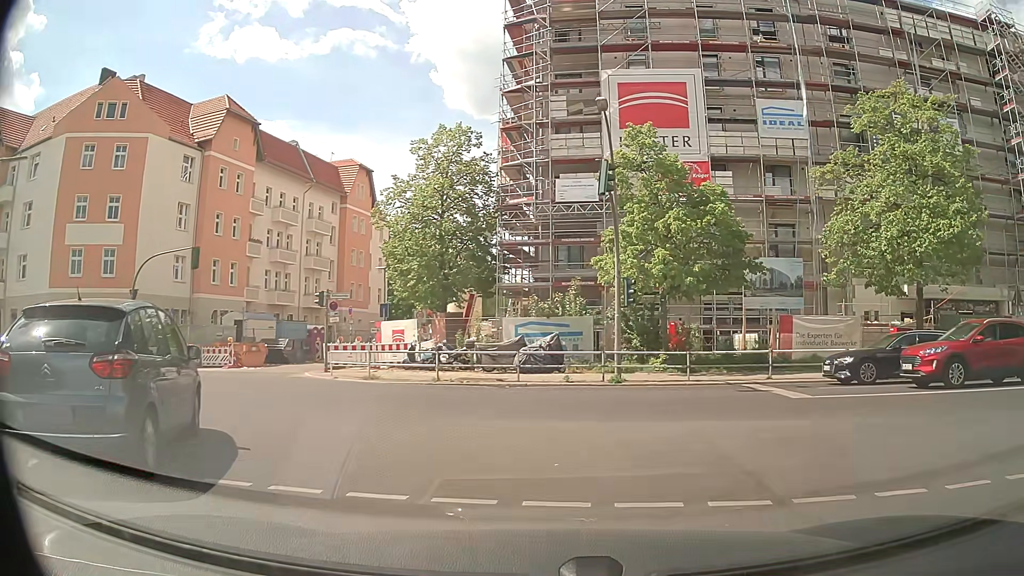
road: residential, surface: asphalt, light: Day
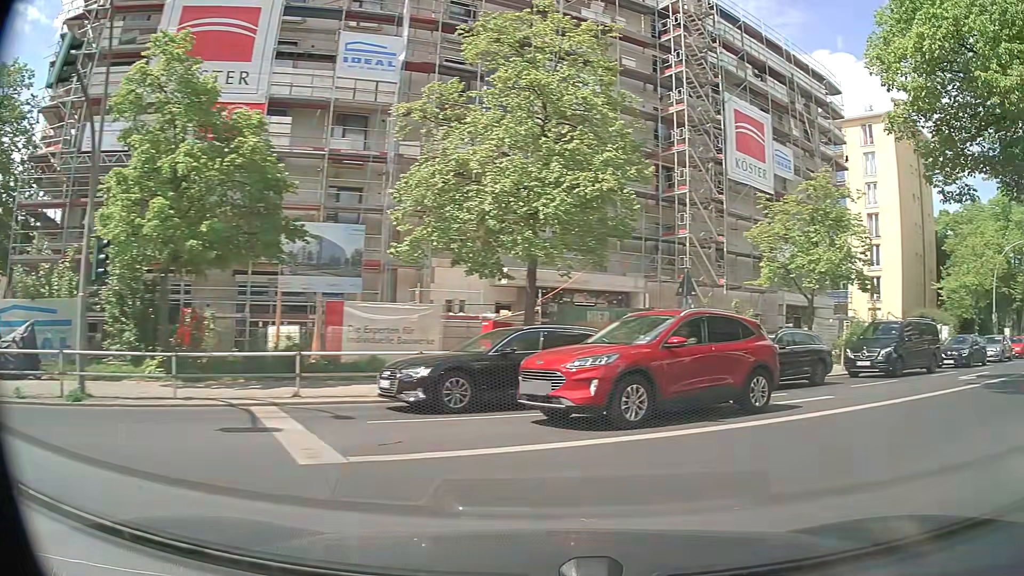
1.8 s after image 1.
(+2.2, +7.3) m; +35°
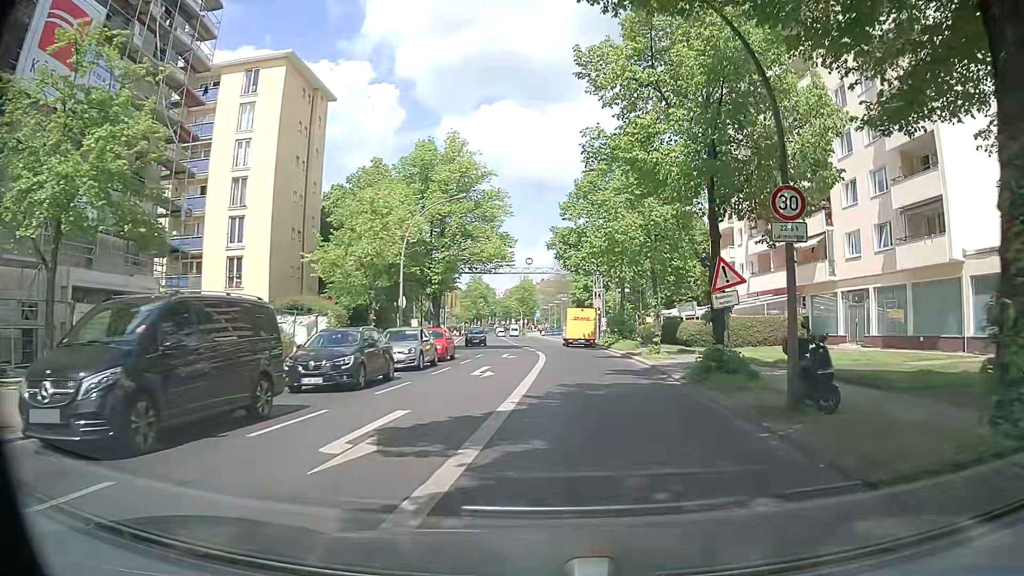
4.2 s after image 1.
(+7.9, +12.3) m; +53°
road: secondary
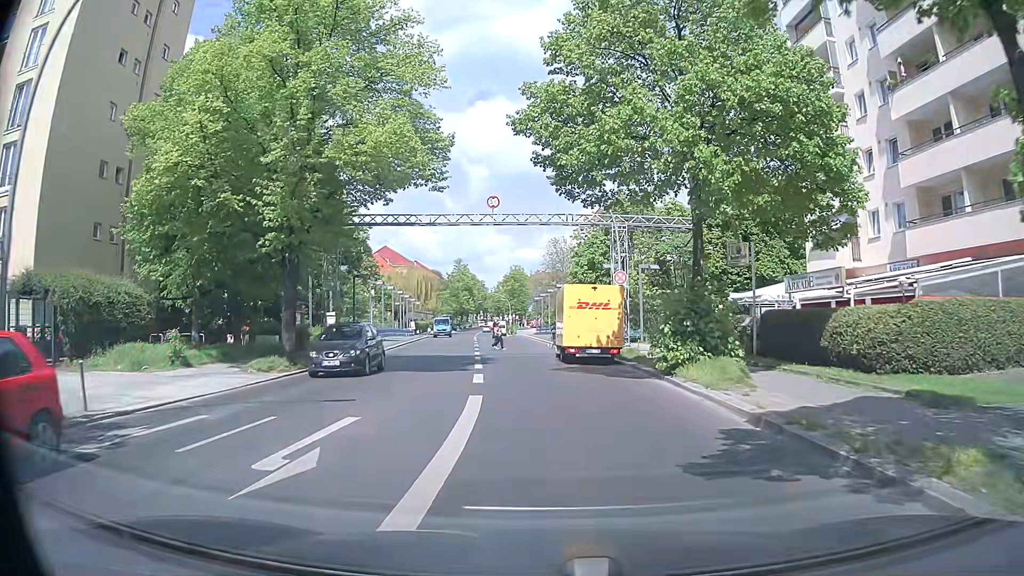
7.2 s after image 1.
(+0.9, +25.4) m; 0°
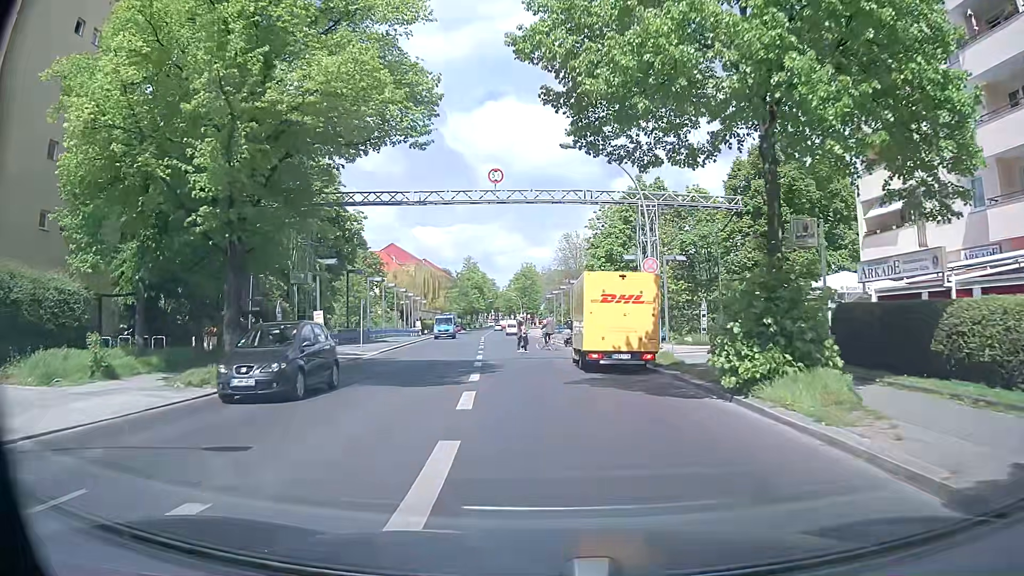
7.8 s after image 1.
(-0.1, +5.3) m; -1°
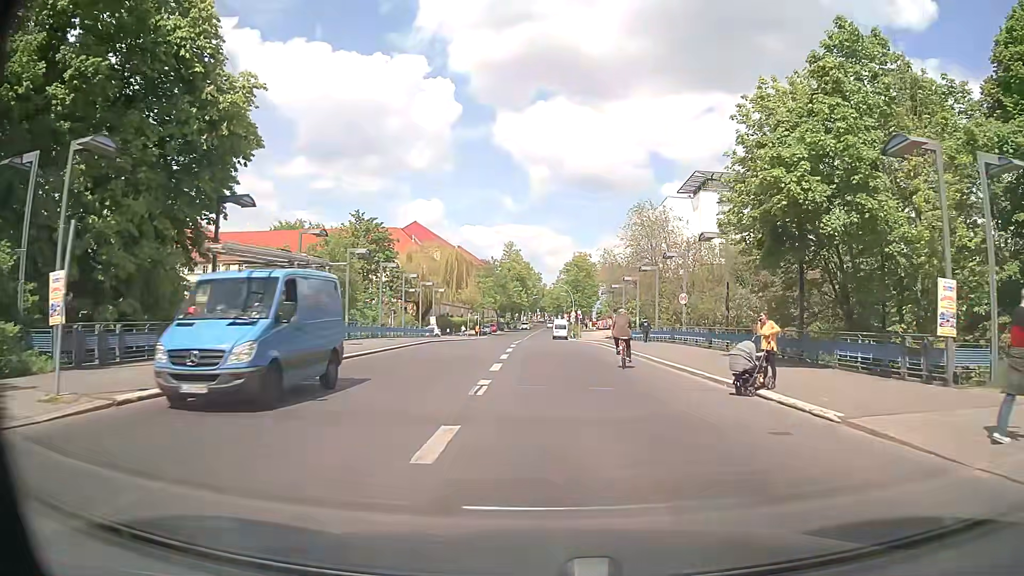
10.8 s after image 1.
(-1.5, +28.8) m; -4°
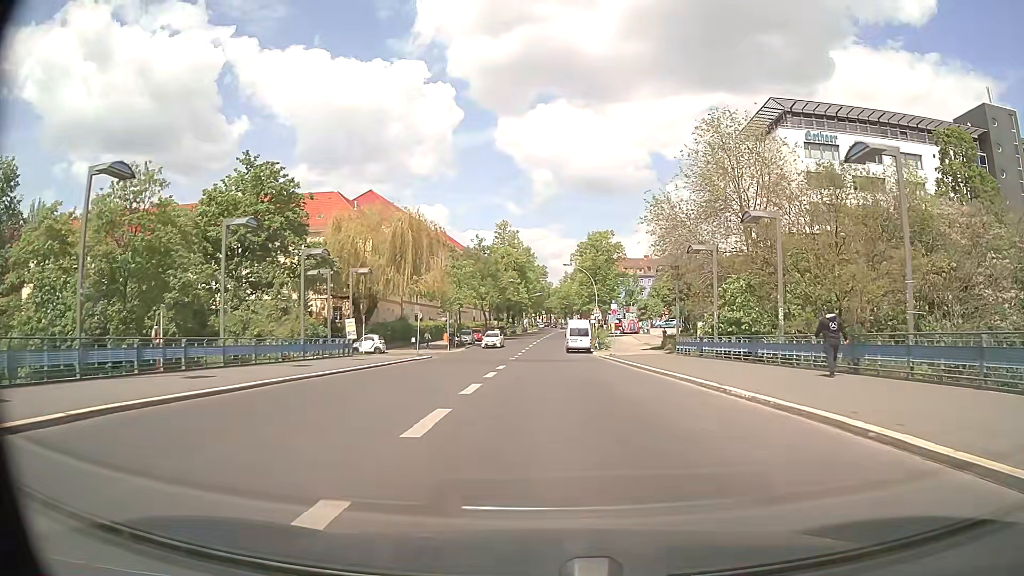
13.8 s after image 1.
(-0.2, +35.1) m; -1°
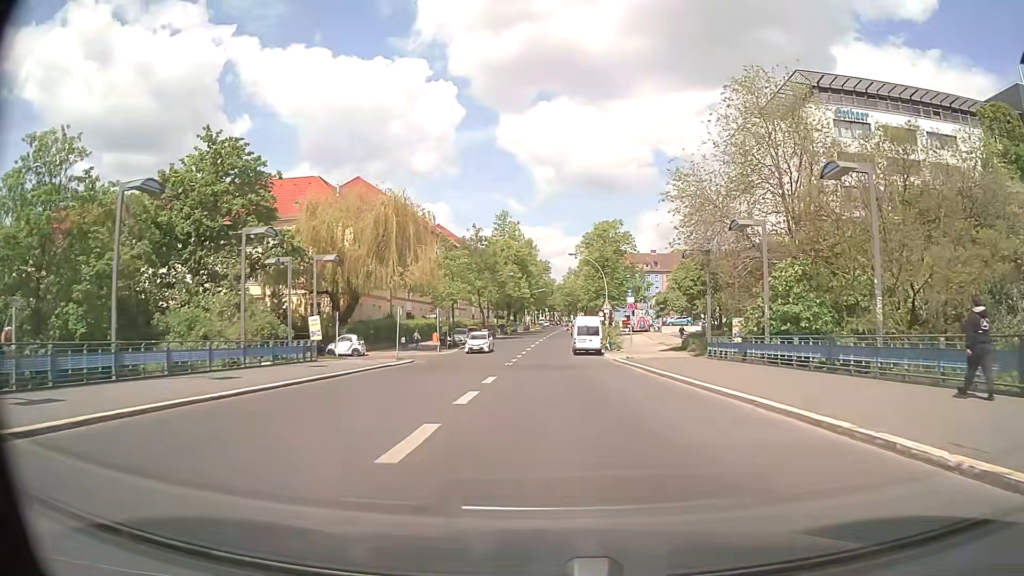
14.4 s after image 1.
(0.0, +7.4) m; 0°
(0, +10) (0, +20) (0, +30) (0, +40) (0, +50) (0, +60) (+1, +70) (+2, +80) (+3, +90) (+3, +100) m
